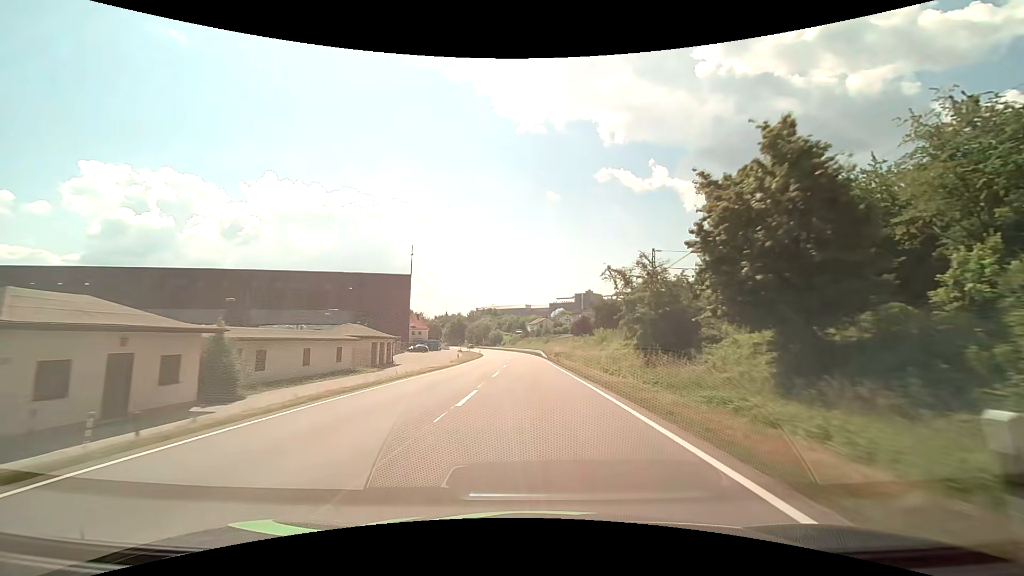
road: primary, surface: asphalt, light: Day
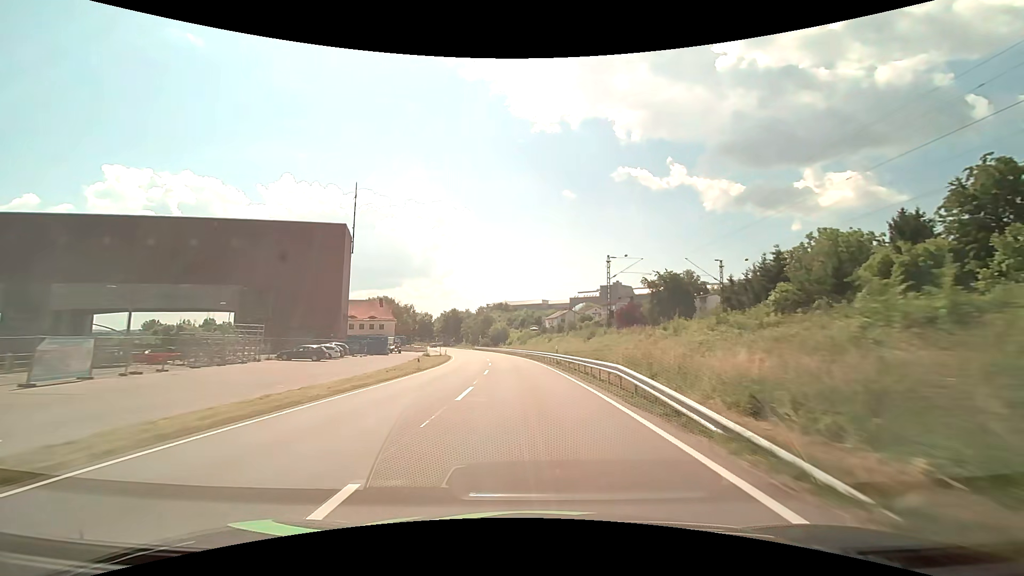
(-0.9, +58.9) m; -2°
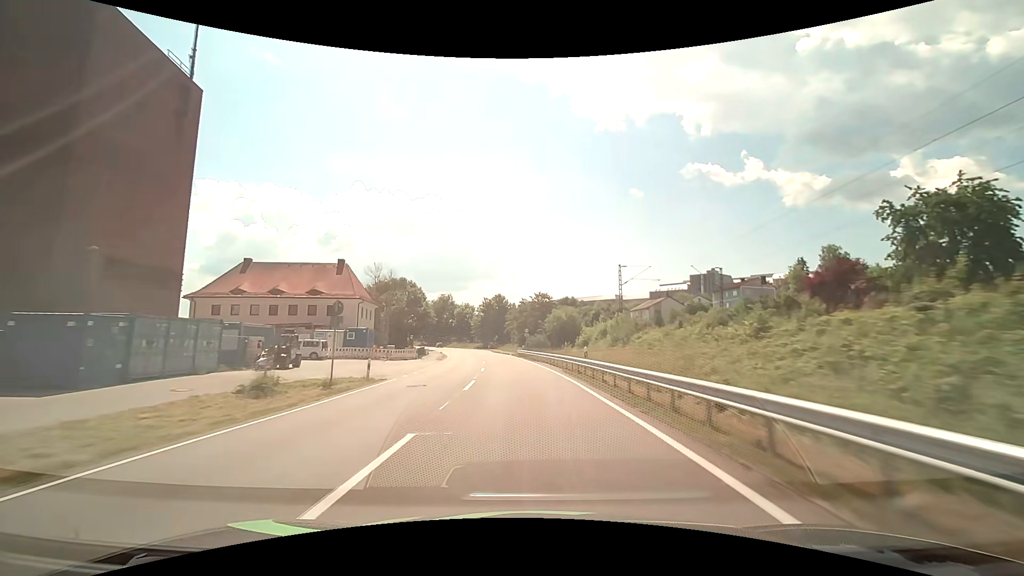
(-3.2, +57.1) m; -7°
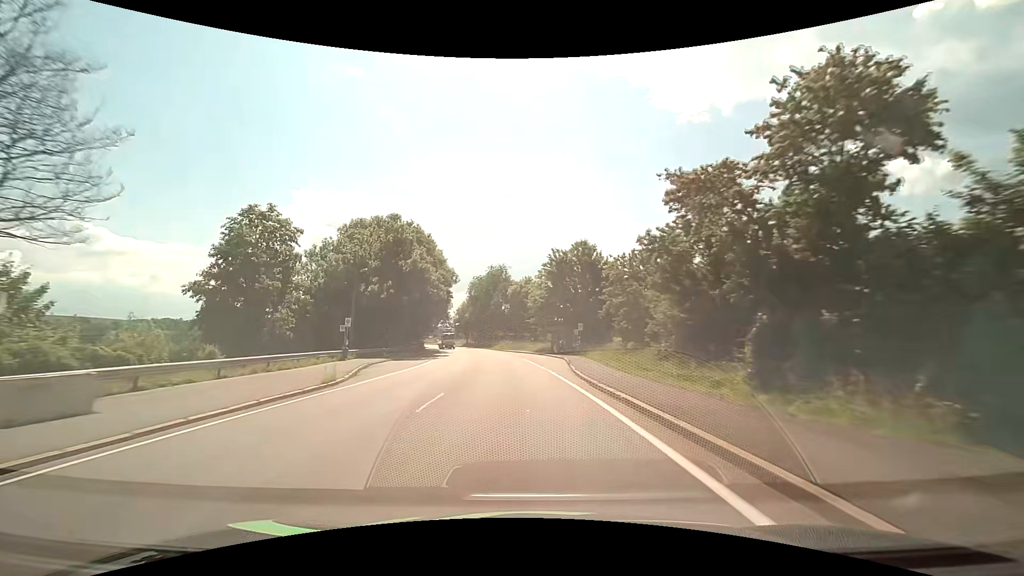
(-4.9, +65.5) m; -9°
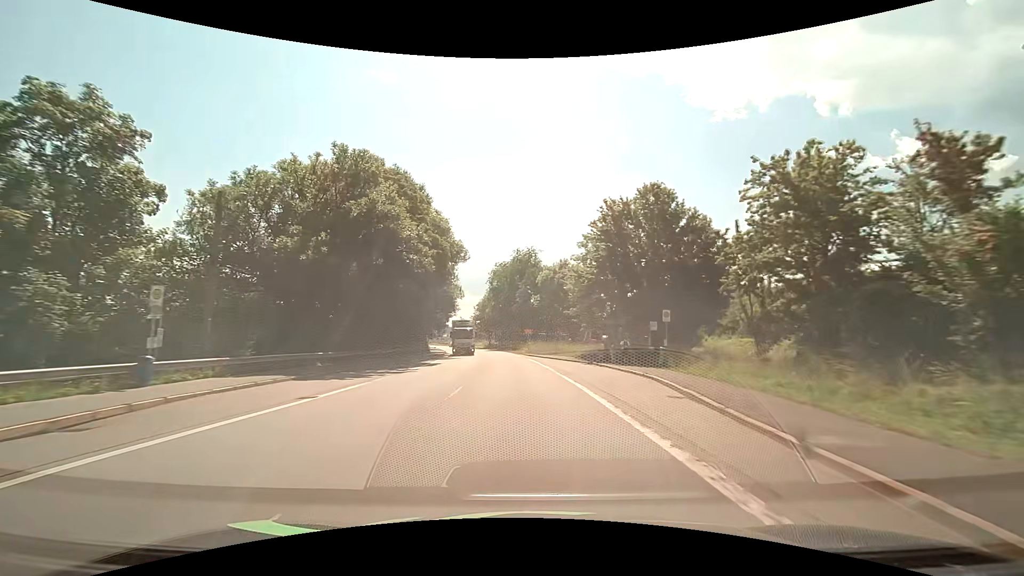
(-0.7, +21.8) m; -4°
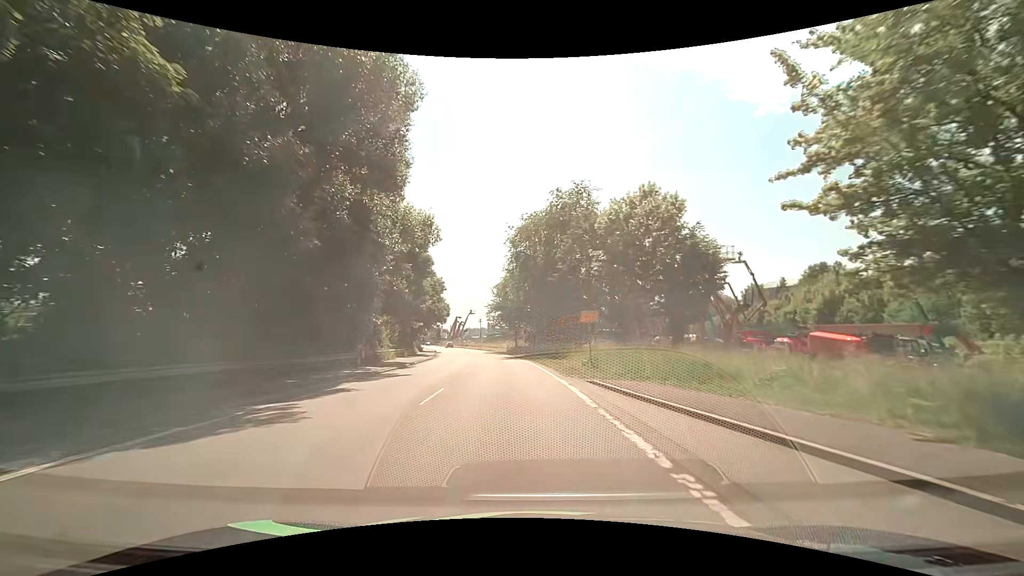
(-1.3, +36.7) m; -4°
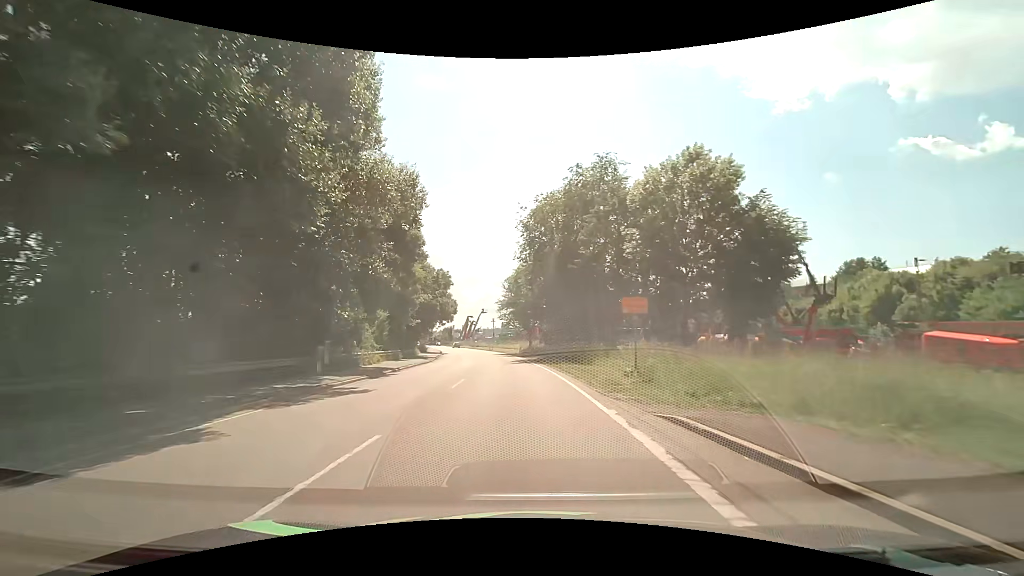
(-0.1, +7.6) m; -2°
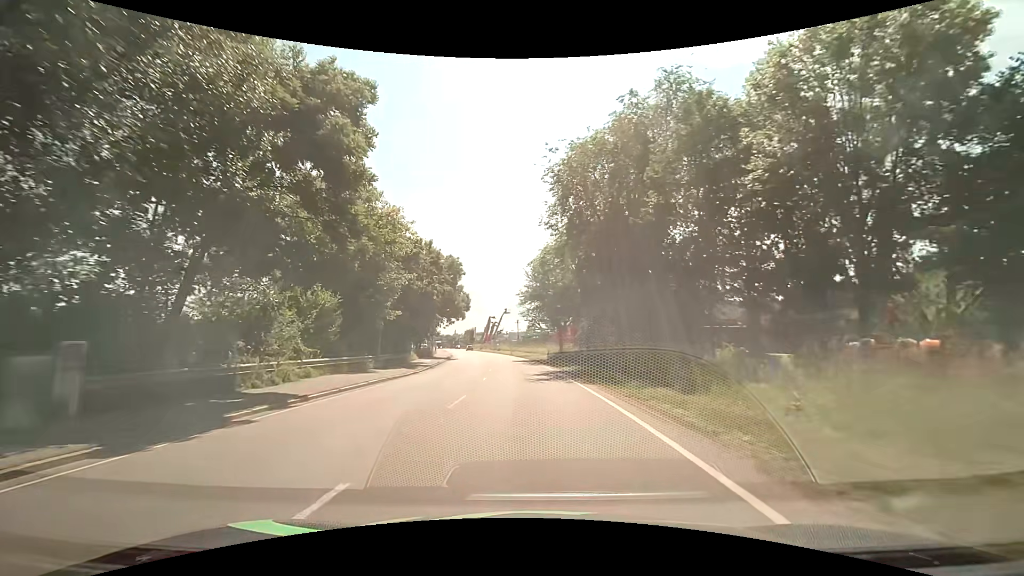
(-0.4, +14.4) m; -3°
(0, +10) (0, +20) (-1, +30) (-2, +40) (-2, +50) (-3, +60) (-5, +70) (-6, +80) (-8, +89) (-10, +99) m
